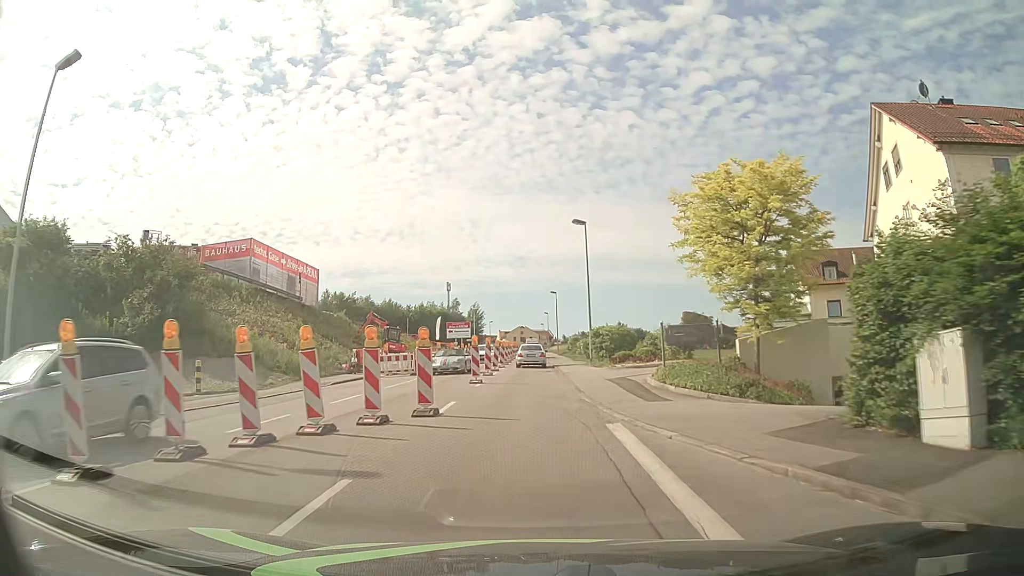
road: tertiary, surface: asphalt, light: Day
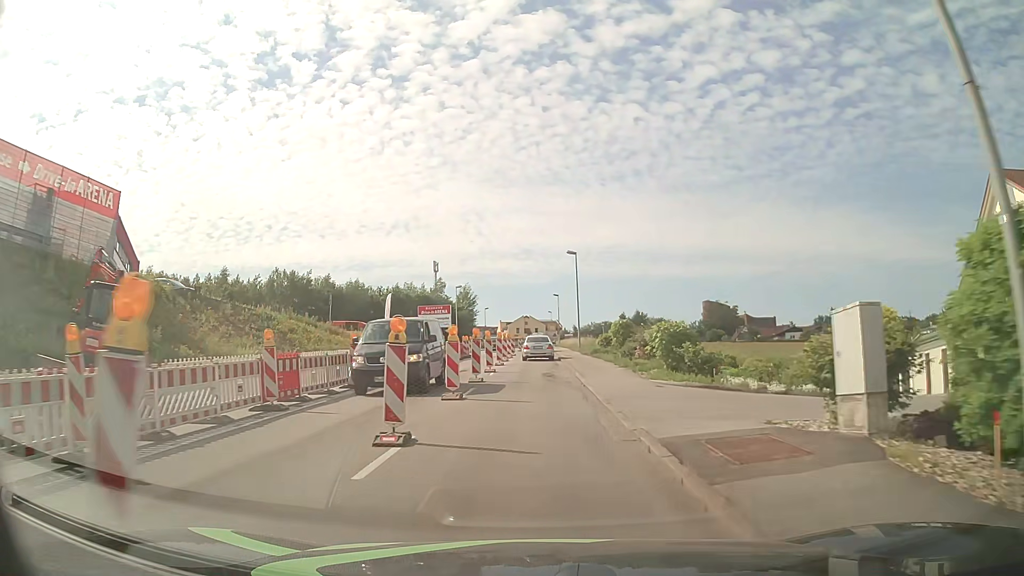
(-0.4, +33.1) m; -1°
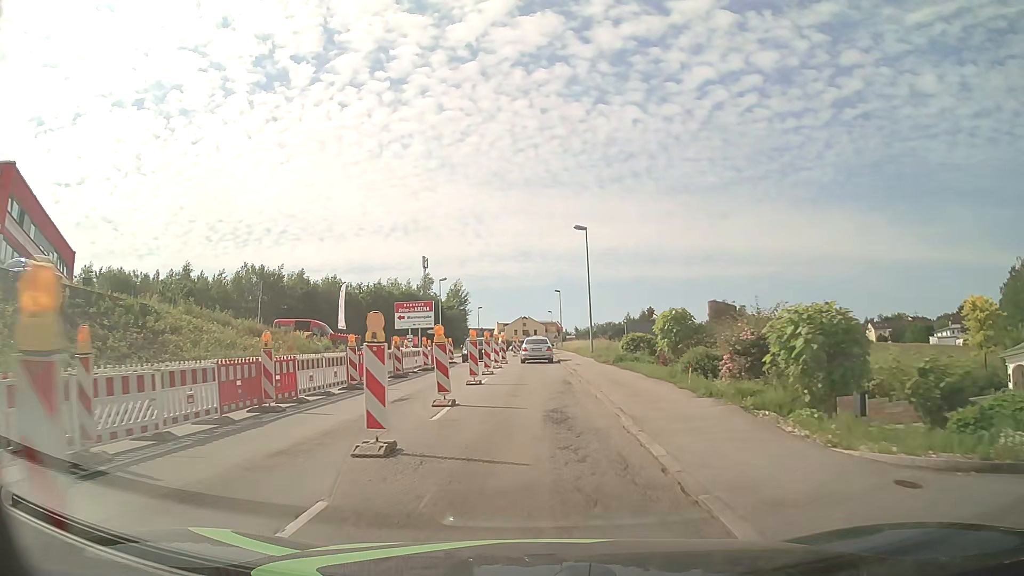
(0.0, +13.0) m; 0°
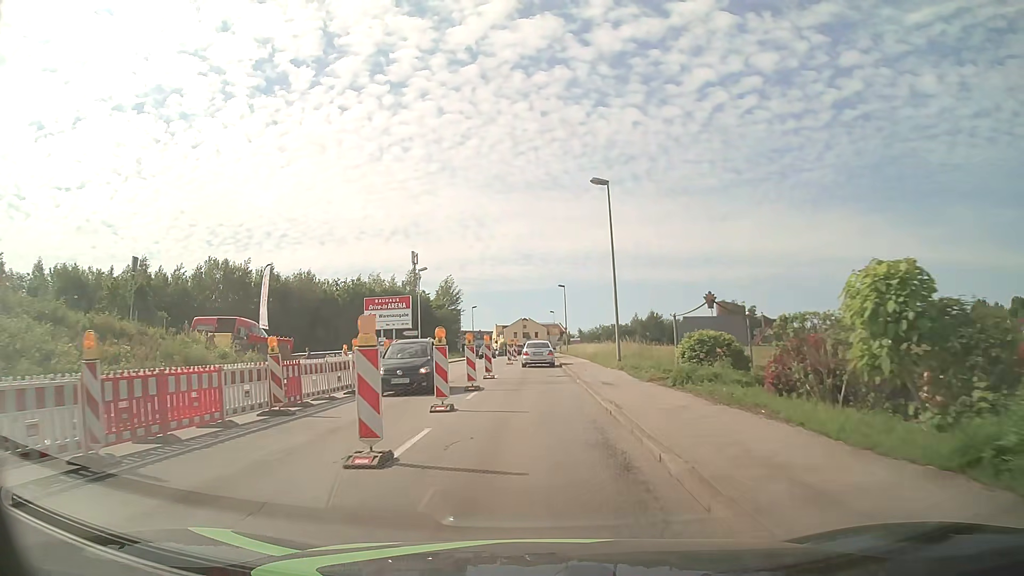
(-0.1, +12.9) m; 0°
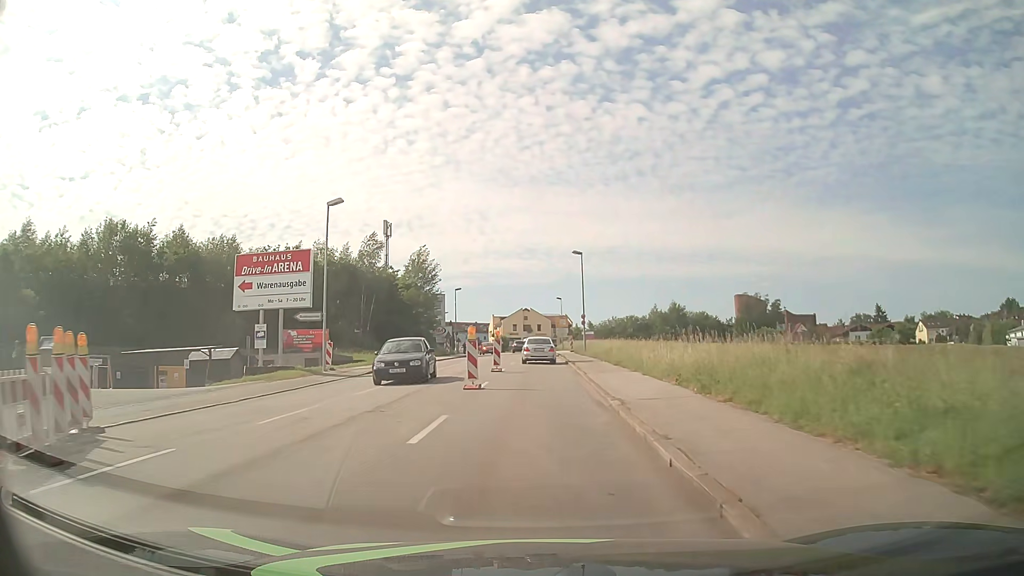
(0.0, +26.1) m; 0°
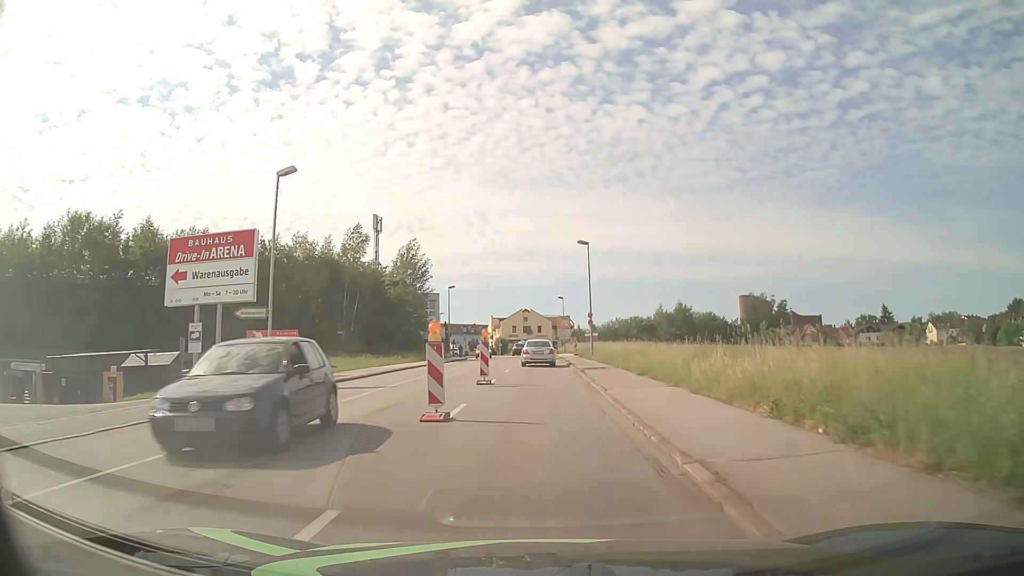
(0.0, +6.6) m; 0°
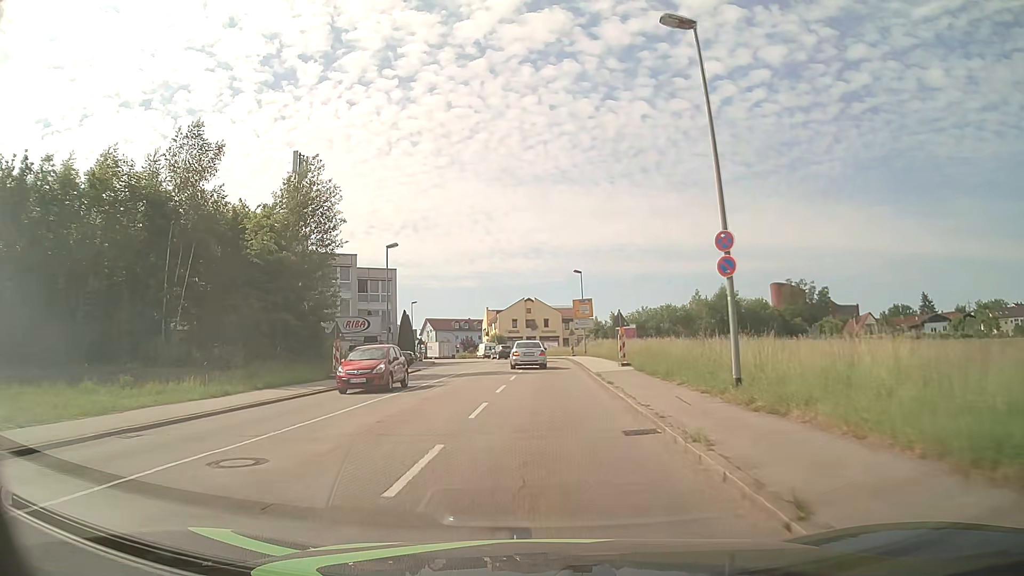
(0.0, +33.2) m; -1°
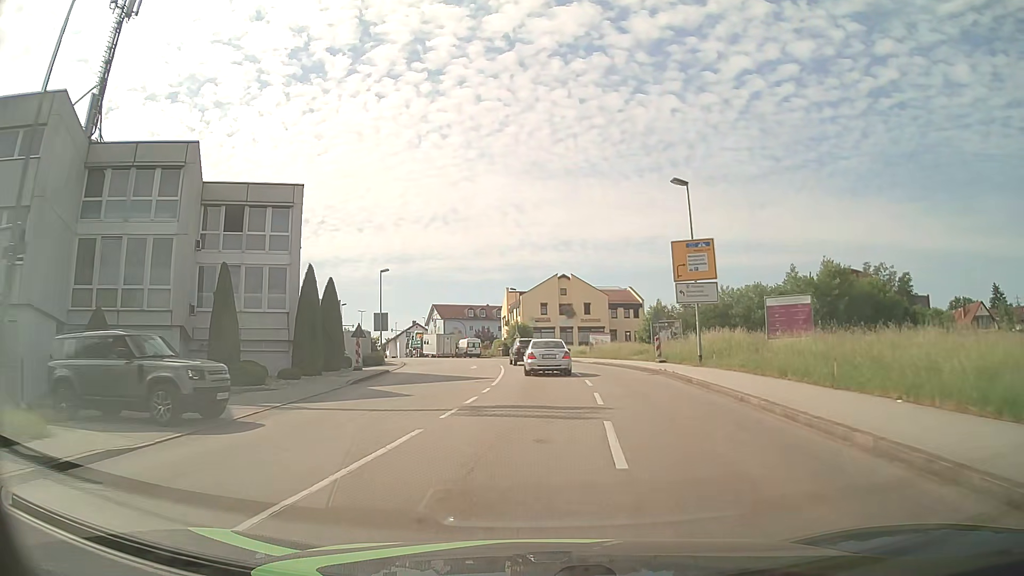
(-1.3, +35.3) m; -3°
(0, +10) (0, +20) (0, +30) (0, +40) (-1, +50) (-3, +60) (-6, +69) (-9, +79) (-12, +88) (-16, +98) m
